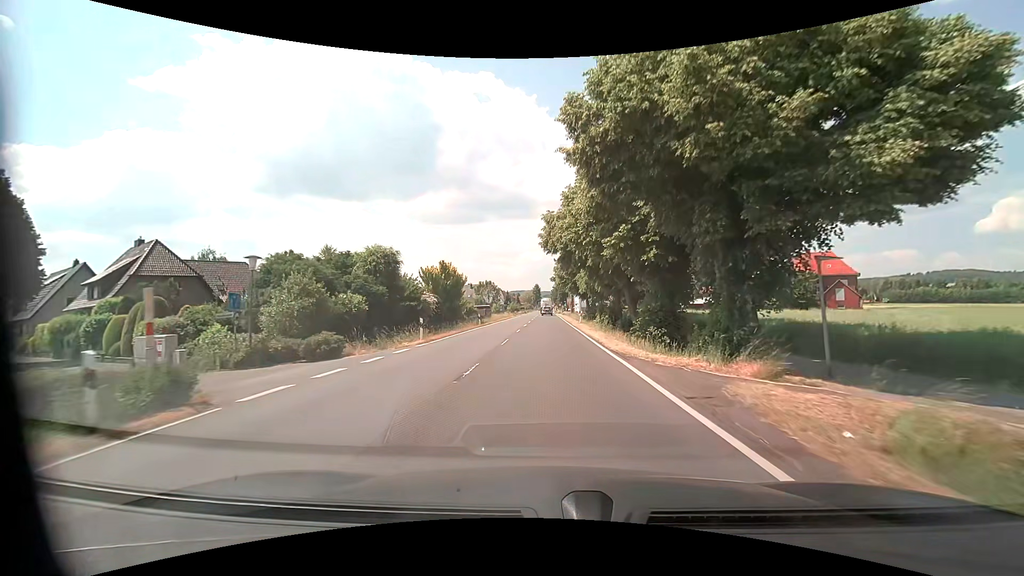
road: primary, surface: asphalt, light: Day
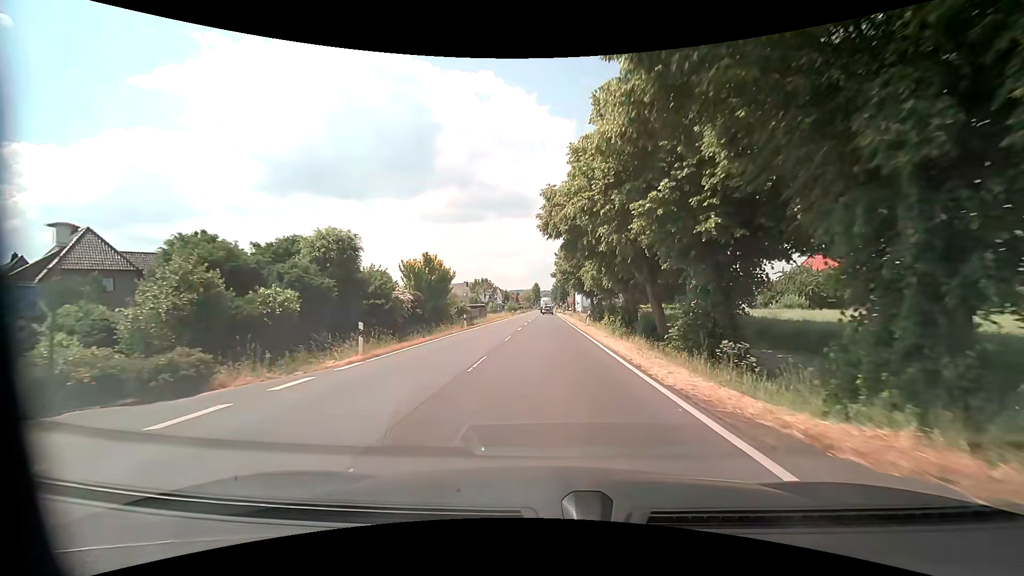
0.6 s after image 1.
(0.0, +7.8) m; 0°
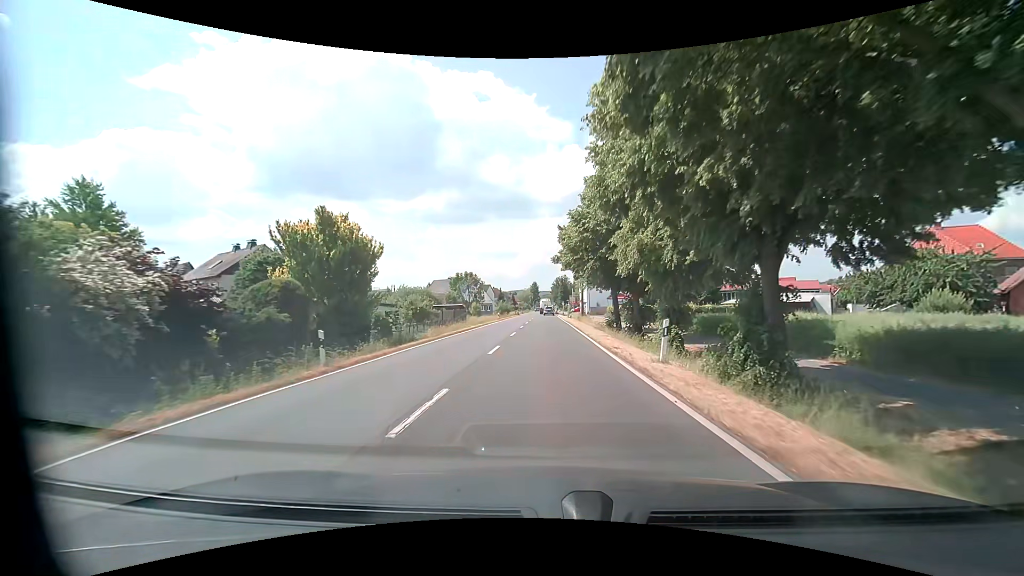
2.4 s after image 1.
(-0.1, +23.4) m; -1°
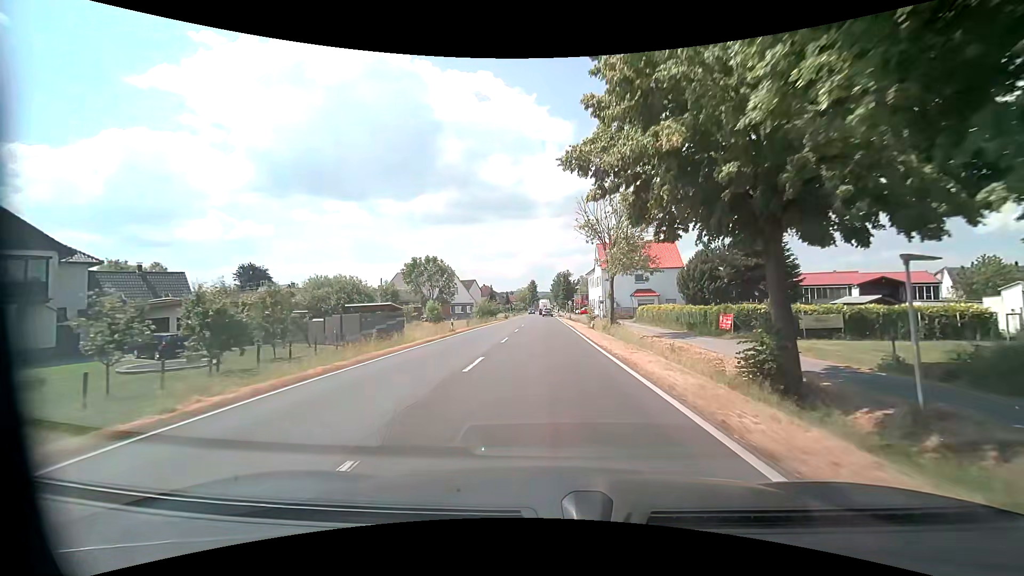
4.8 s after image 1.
(+0.5, +31.2) m; 0°
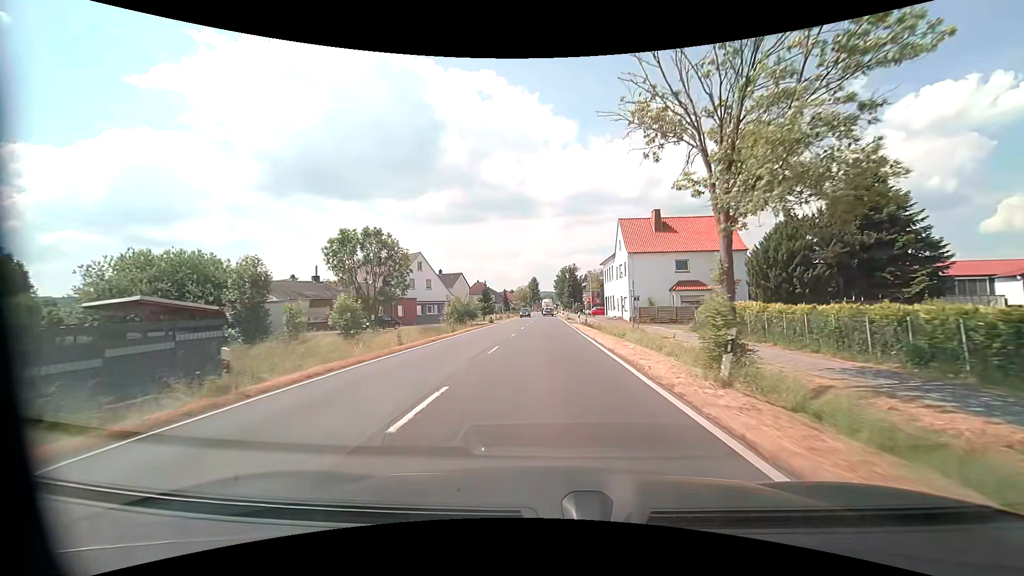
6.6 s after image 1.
(+0.2, +23.4) m; 0°
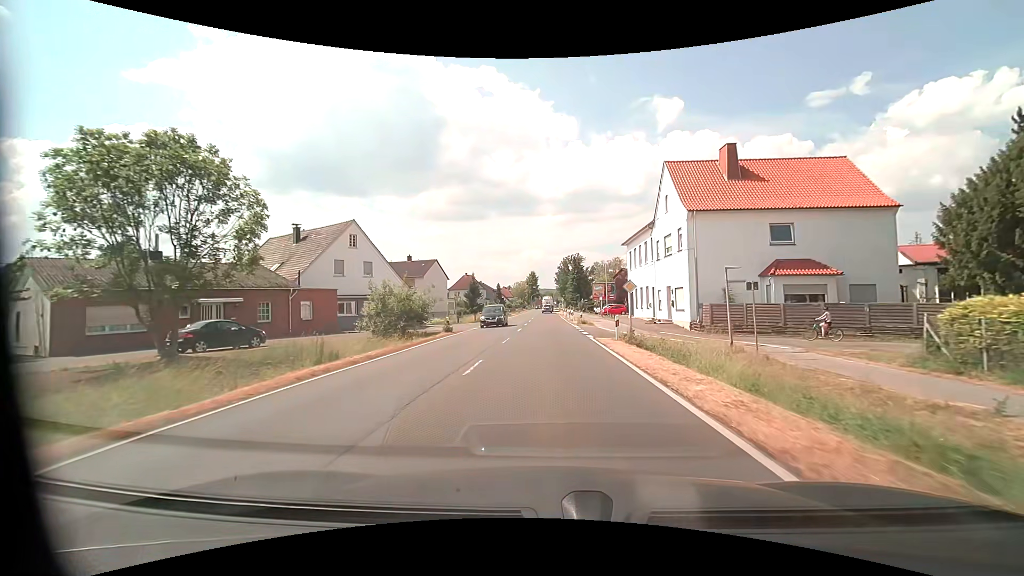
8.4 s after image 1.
(0.0, +23.3) m; 0°
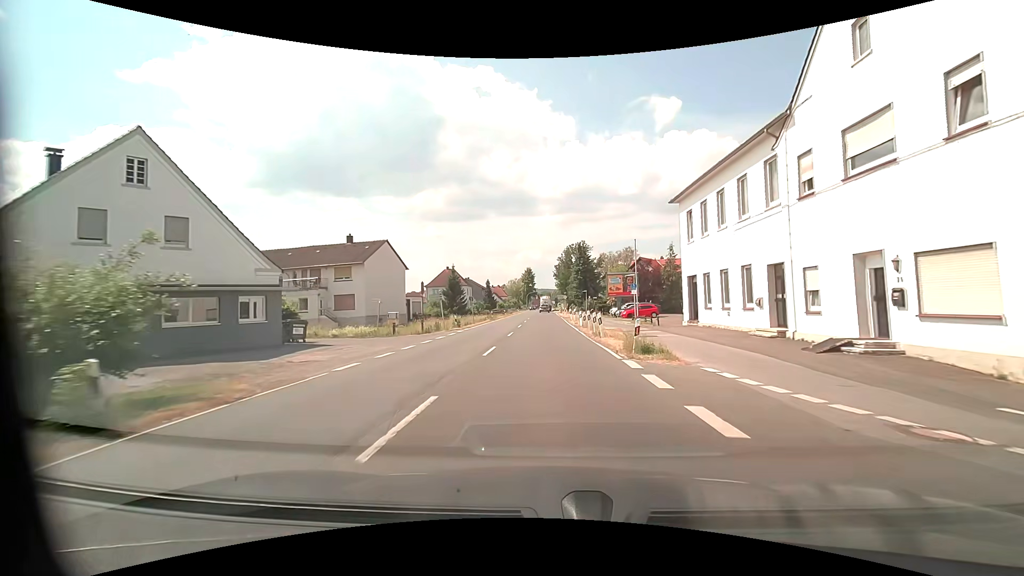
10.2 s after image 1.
(0.0, +23.4) m; 0°
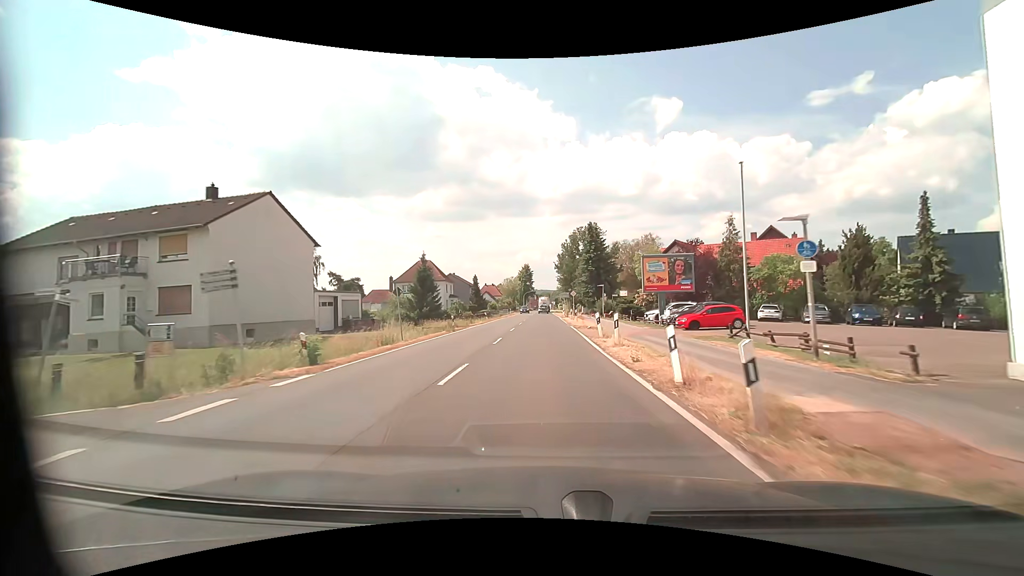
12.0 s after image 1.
(0.0, +23.4) m; 0°
(0, +10) (0, +20) (0, +30) (0, +40) (0, +50) (0, +60) (0, +70) (-1, +80) (-1, +90) (-1, +100) m
